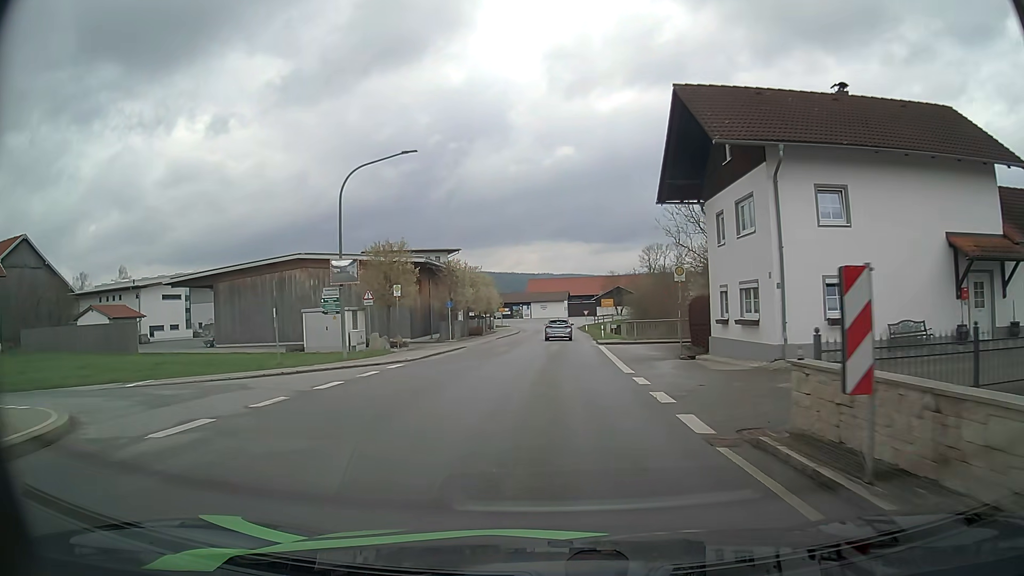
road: tertiary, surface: asphalt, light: Day
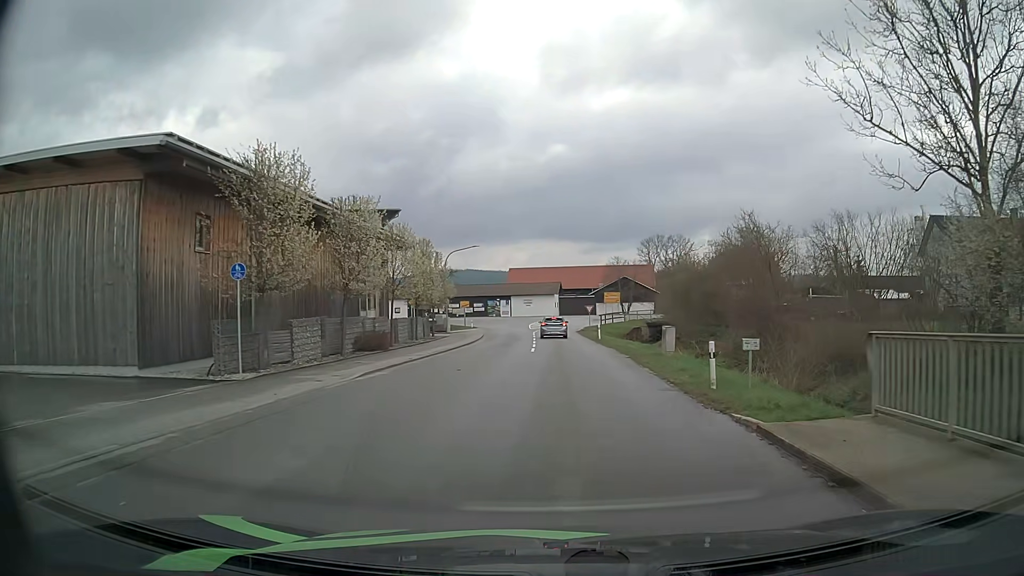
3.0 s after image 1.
(+0.2, +32.0) m; +1°
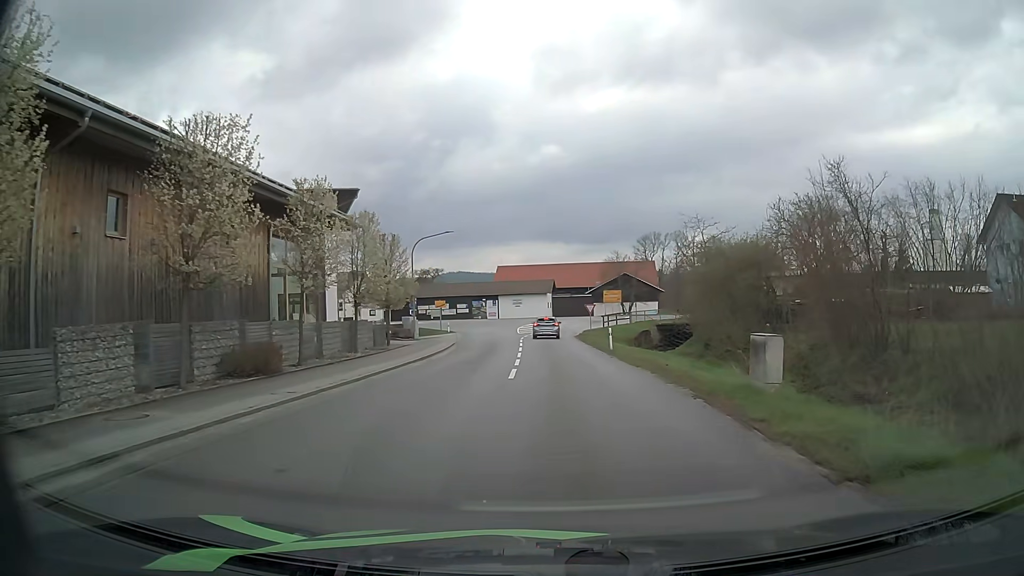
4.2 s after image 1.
(0.0, +11.2) m; +1°
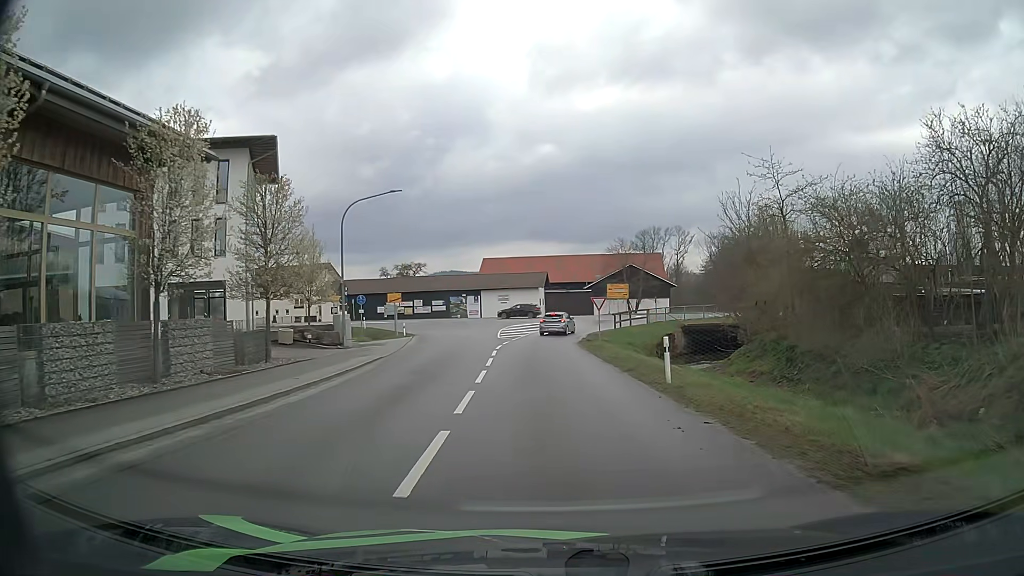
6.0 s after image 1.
(0.0, +14.9) m; 0°
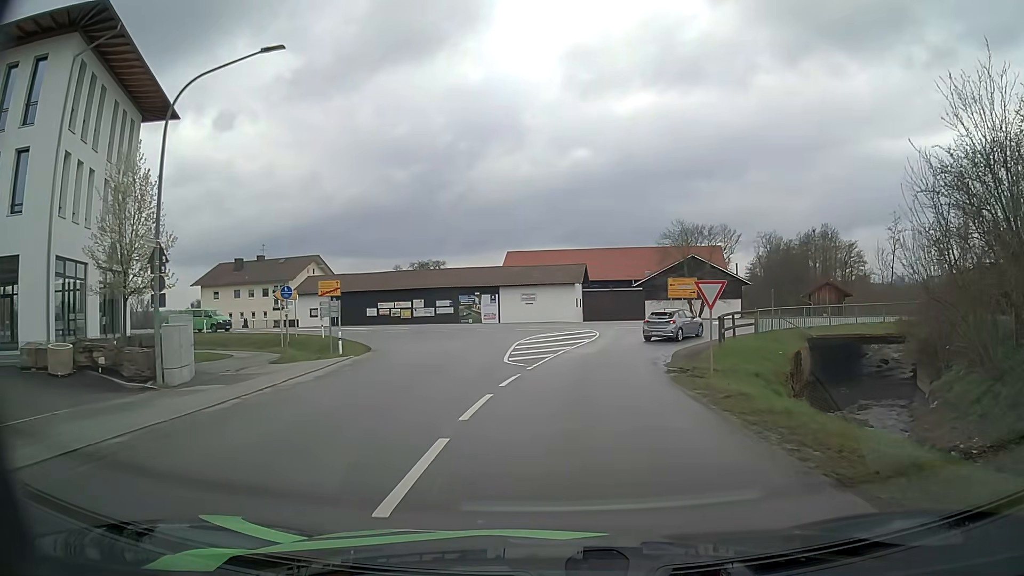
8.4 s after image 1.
(-0.5, +18.7) m; -3°
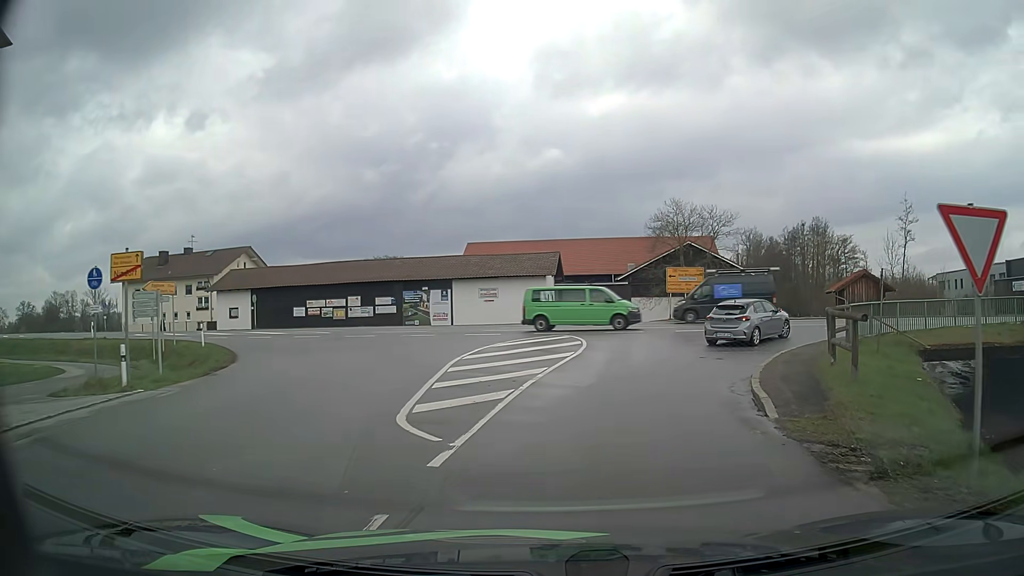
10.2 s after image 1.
(+0.1, +11.7) m; +3°
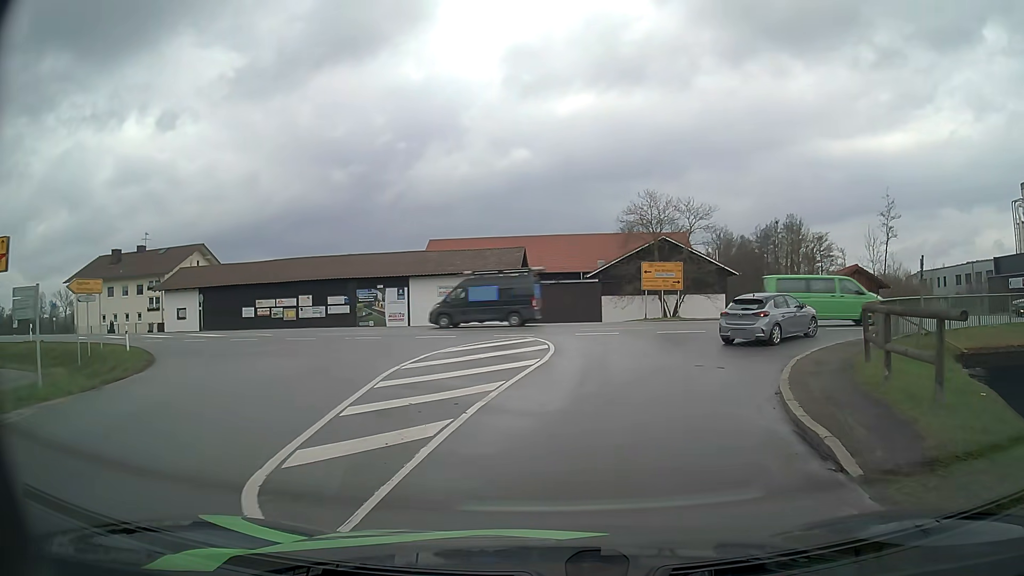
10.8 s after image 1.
(+0.1, +3.6) m; +3°
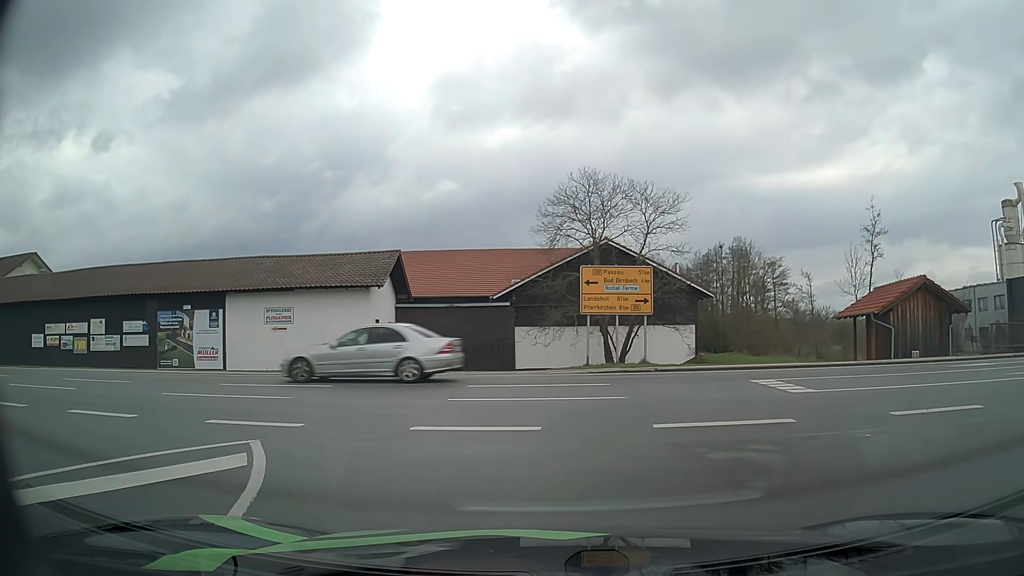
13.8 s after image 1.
(+1.2, +15.9) m; +6°
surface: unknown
